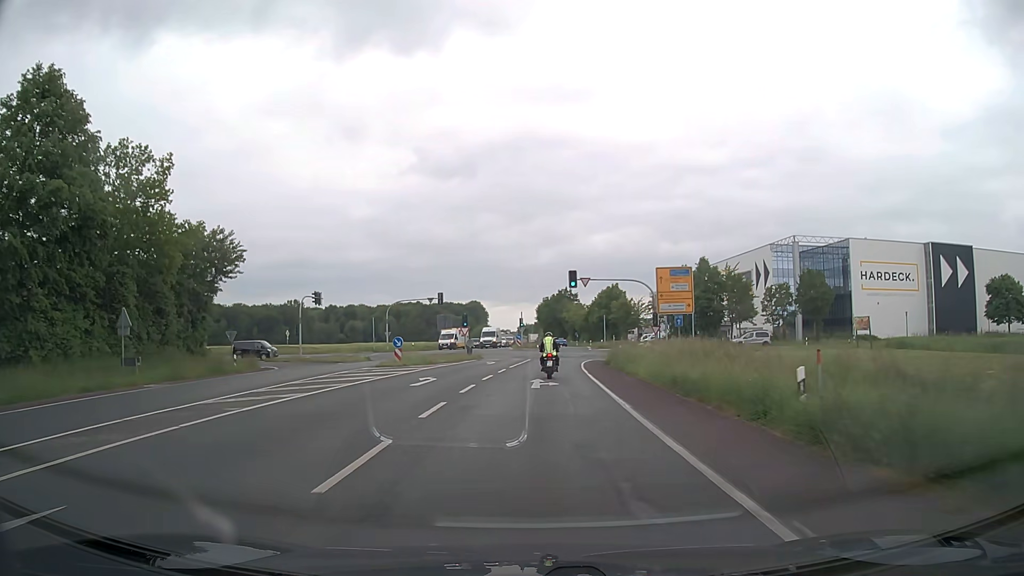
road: secondary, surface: asphalt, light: Day
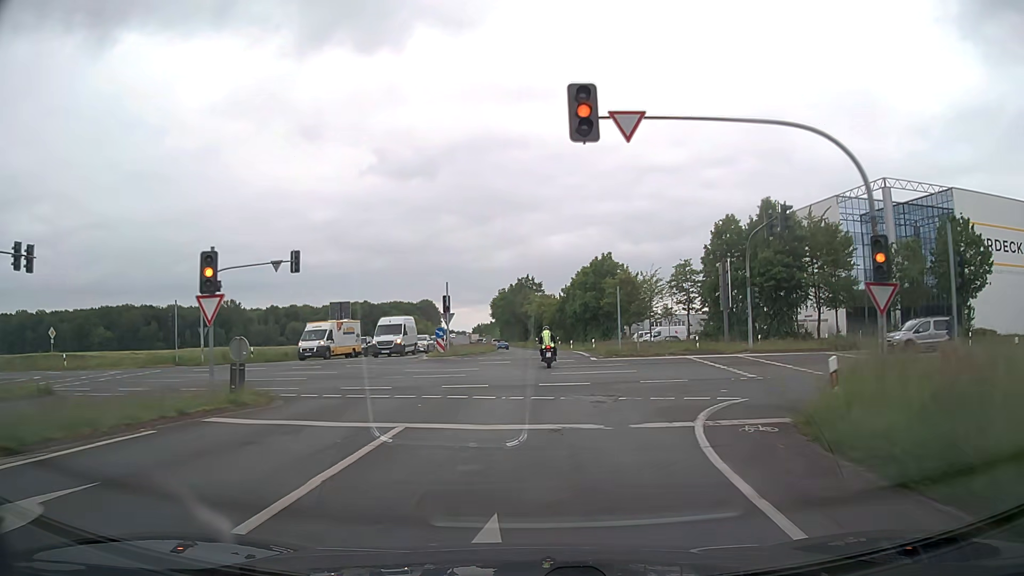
(+1.5, +39.6) m; +4°
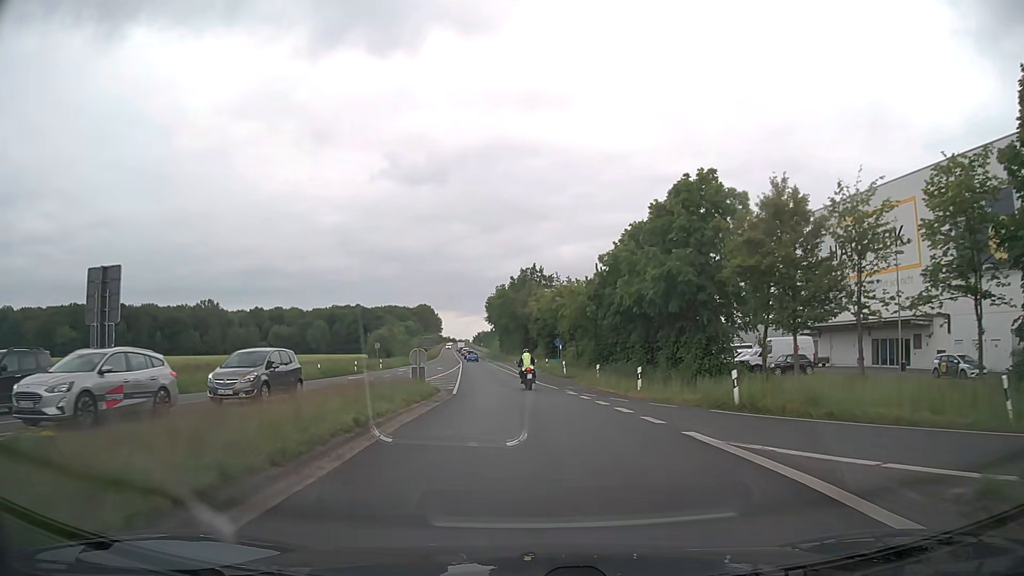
(+0.5, +40.8) m; 0°
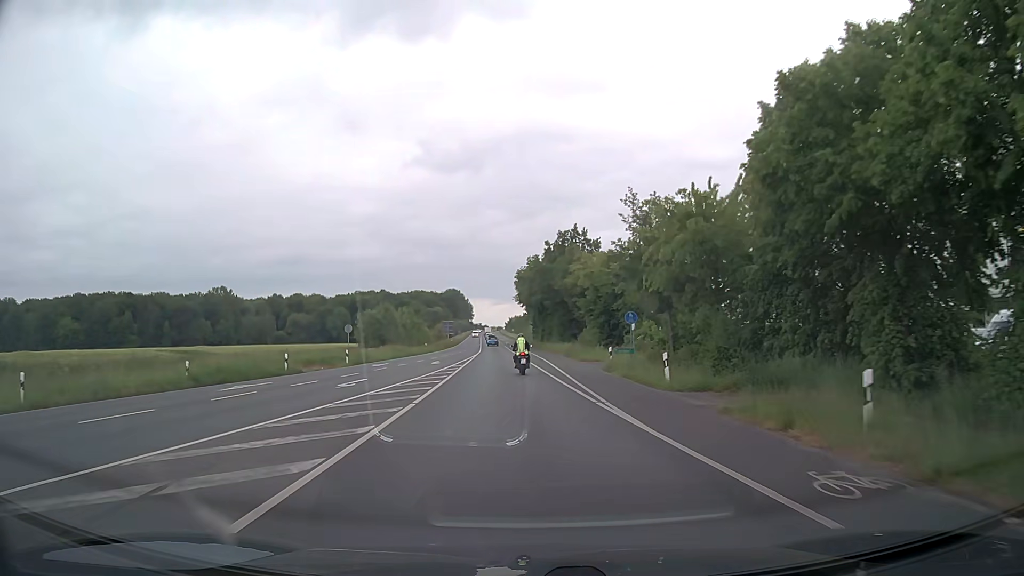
(-0.9, +25.2) m; -3°
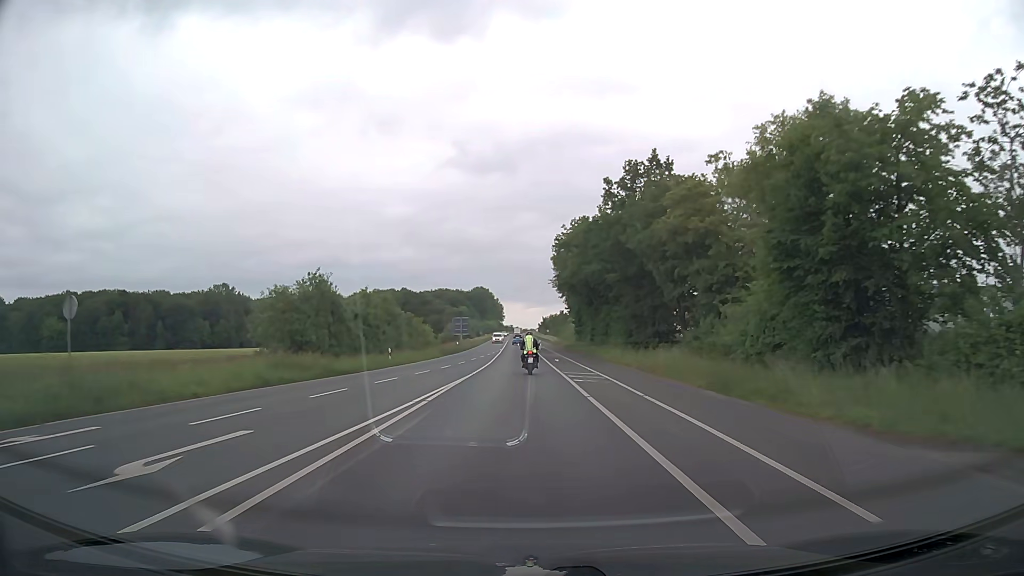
(-1.1, +36.3) m; -3°
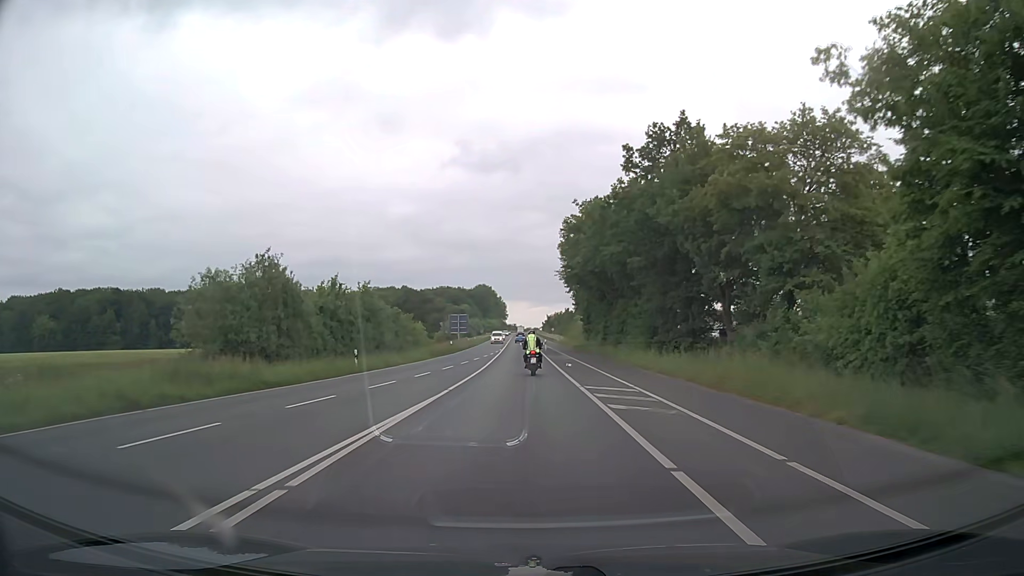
(0.0, +9.2) m; 0°
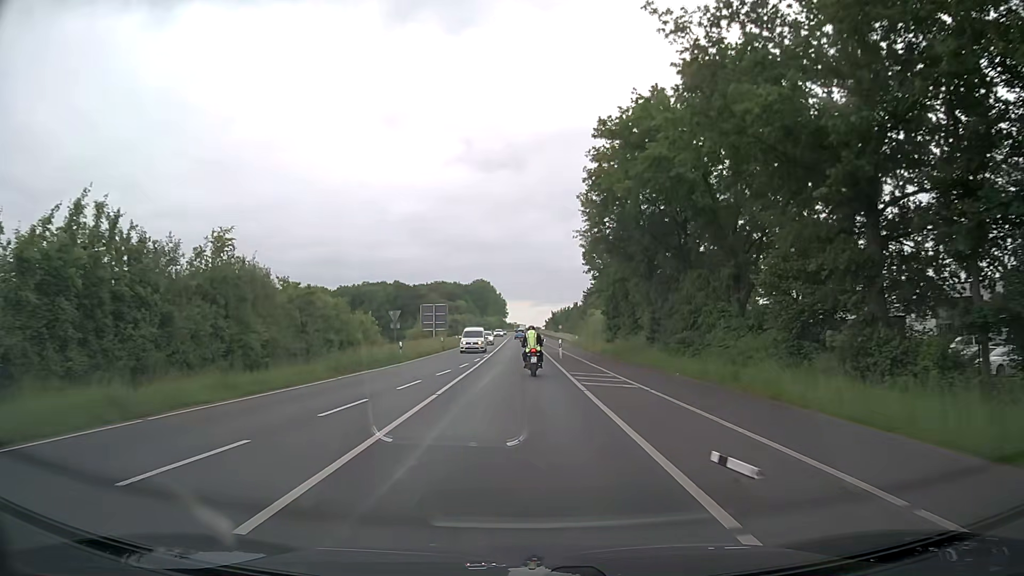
(-0.1, +26.2) m; 0°
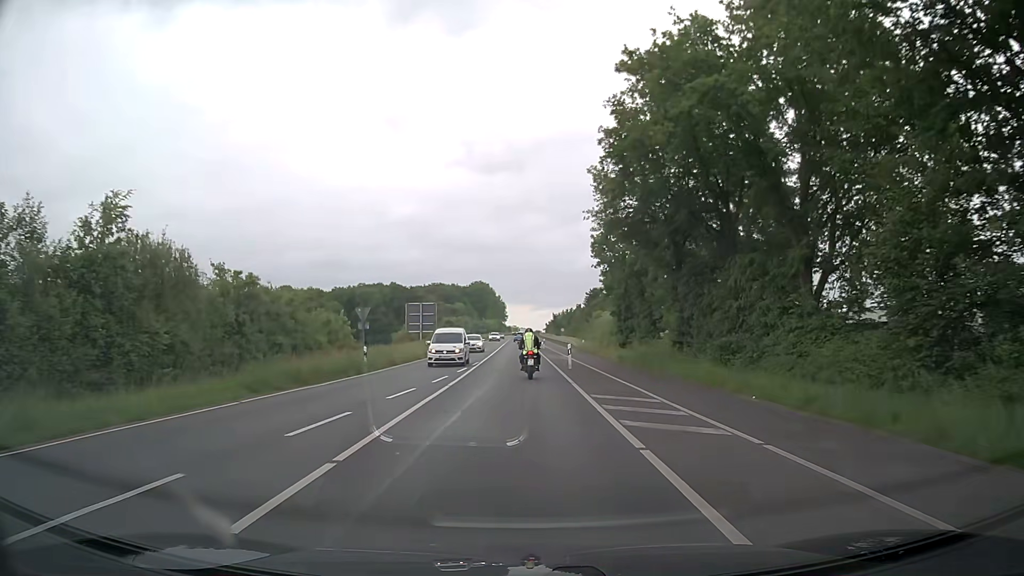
(0.0, +8.3) m; 0°
(0, +10) (0, +20) (0, +30) (0, +40) (0, +50) (0, +60) (0, +70) (-1, +80) (-1, +90) (-1, +100) m
